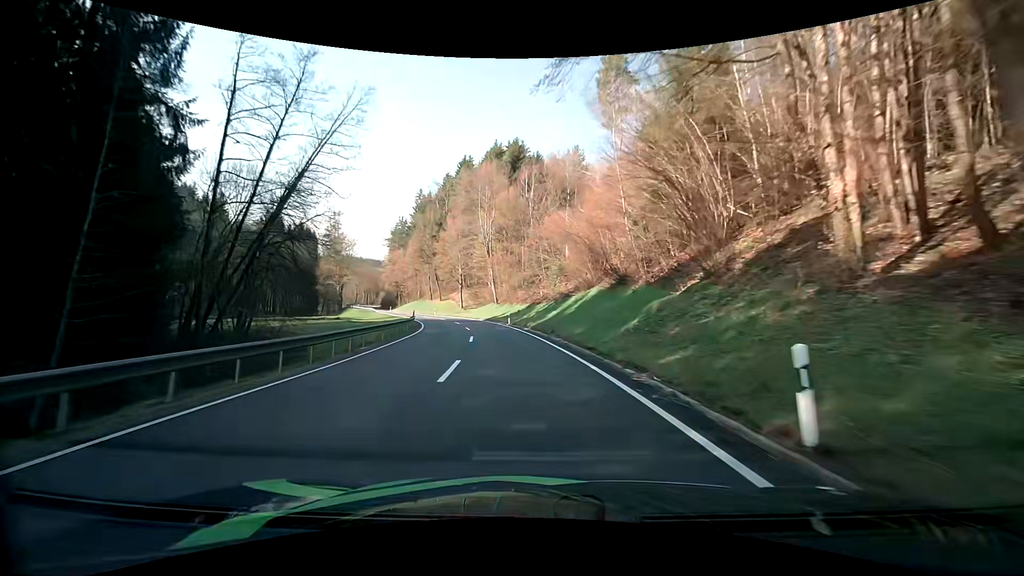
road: secondary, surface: asphalt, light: Day
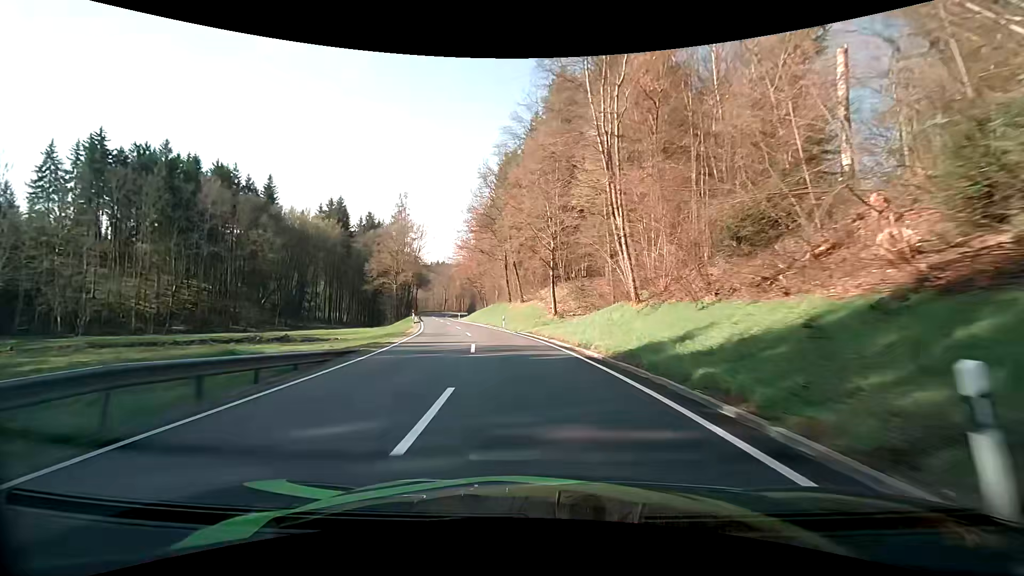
(-4.7, +41.2) m; -12°
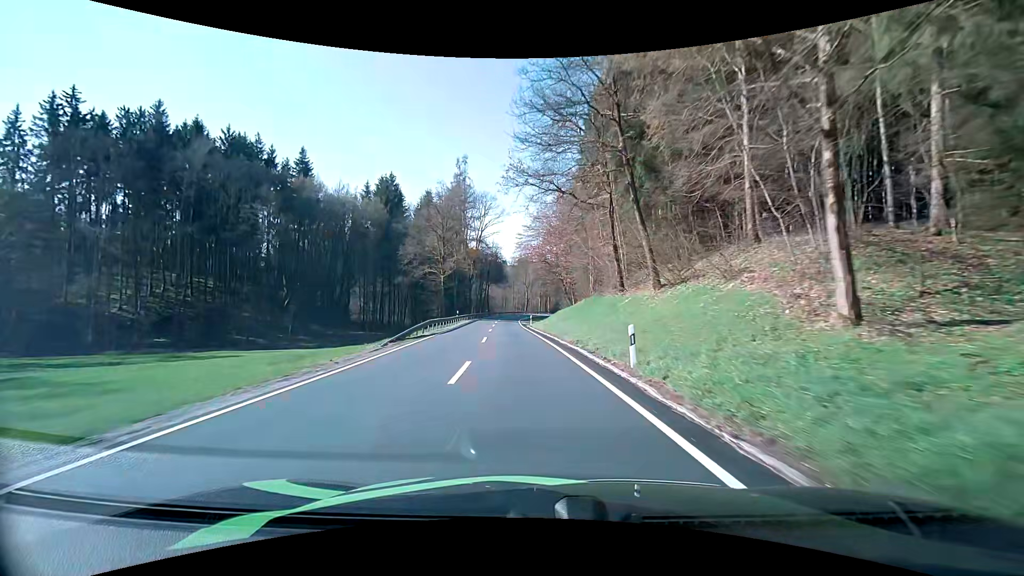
(-3.0, +31.7) m; -11°
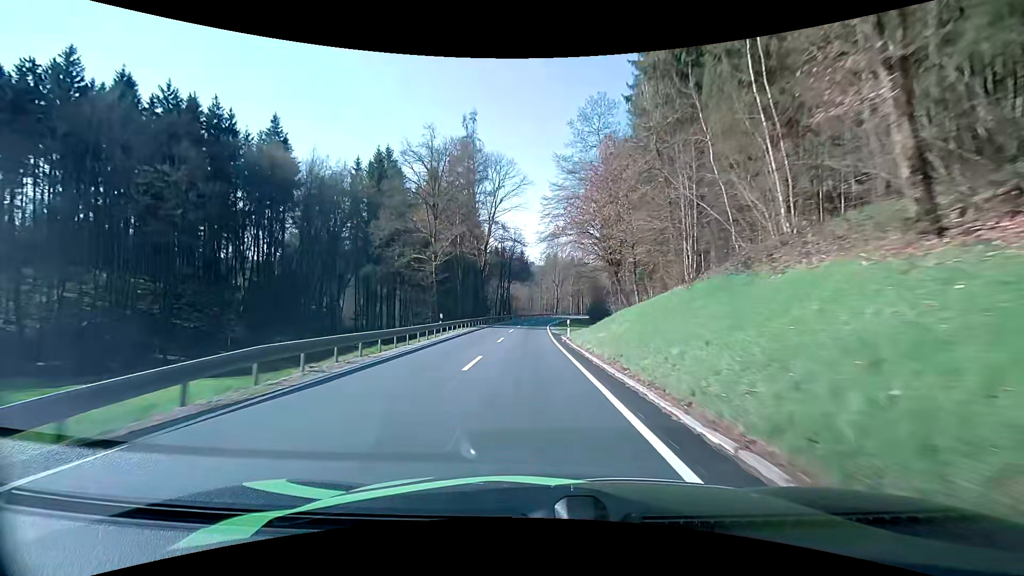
(-0.8, +21.9) m; -3°
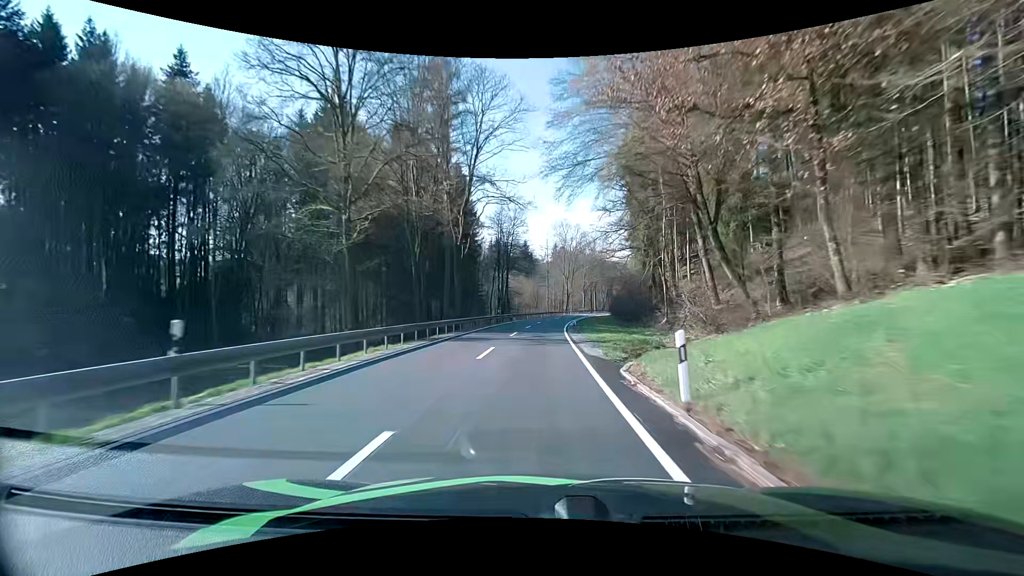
(-0.3, +22.5) m; -1°
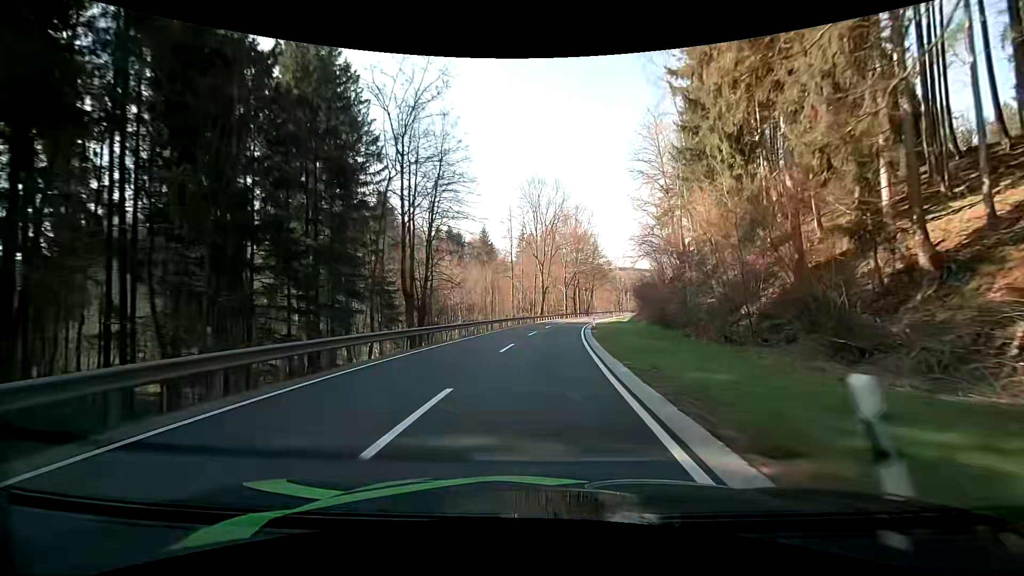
(+1.0, +45.0) m; +3°
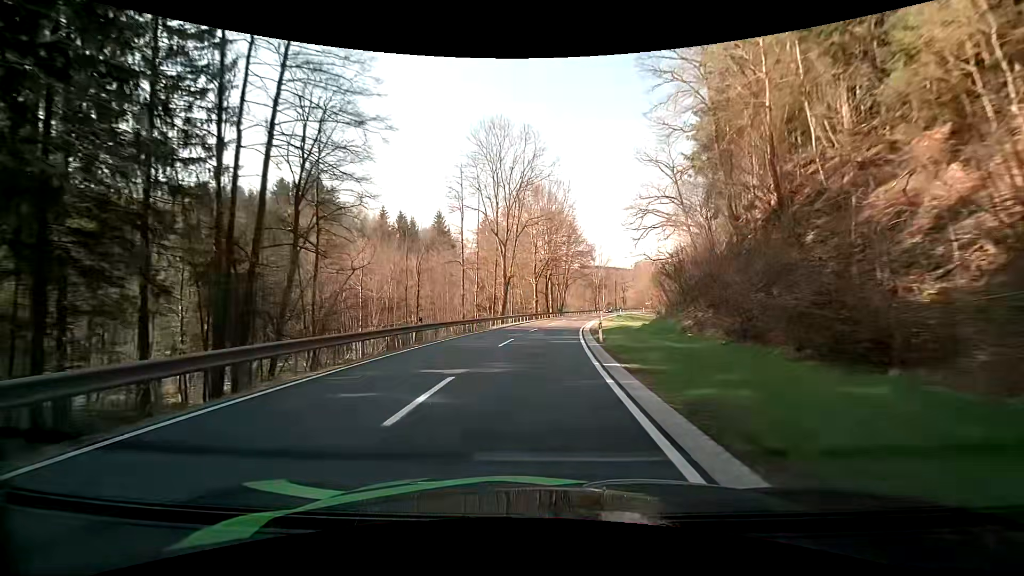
(+0.7, +22.8) m; +3°
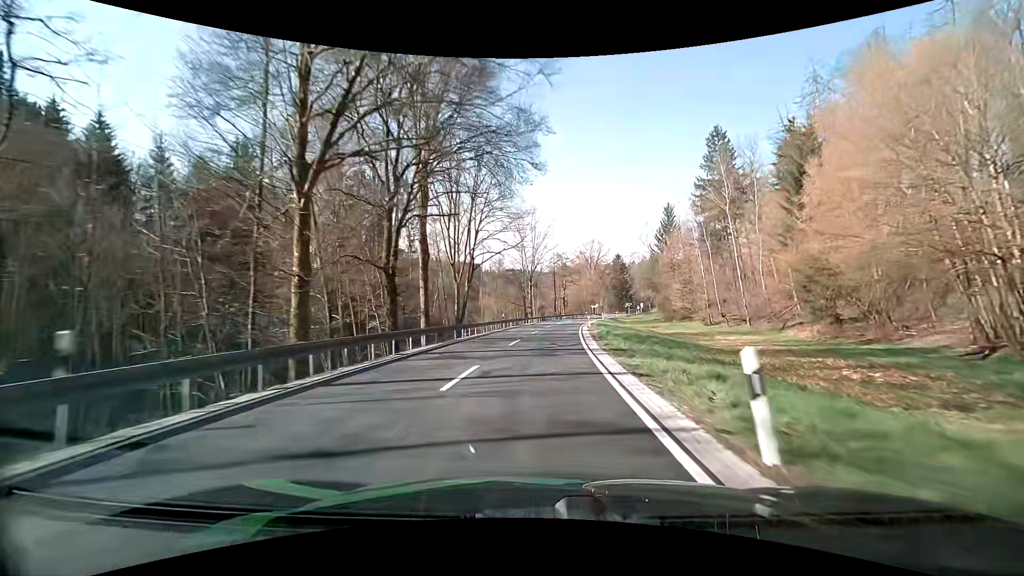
(+5.0, +56.8) m; +10°
(0, +10) (0, +20) (+1, +30) (+1, +40) (+2, +50) (+4, +60) (+5, +70) (+7, +80) (+9, +89) (+11, +99) m
